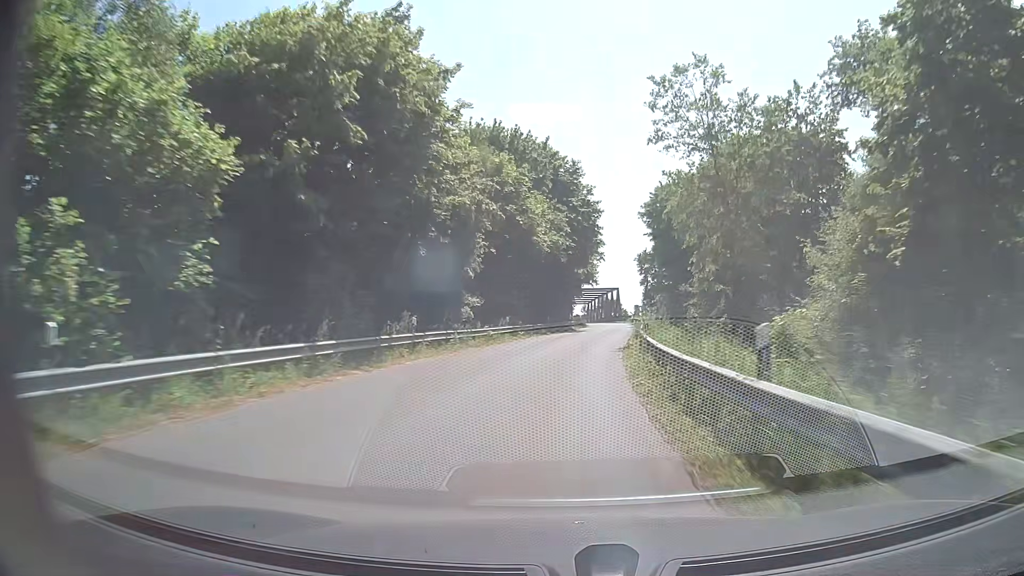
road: unclassified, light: Day
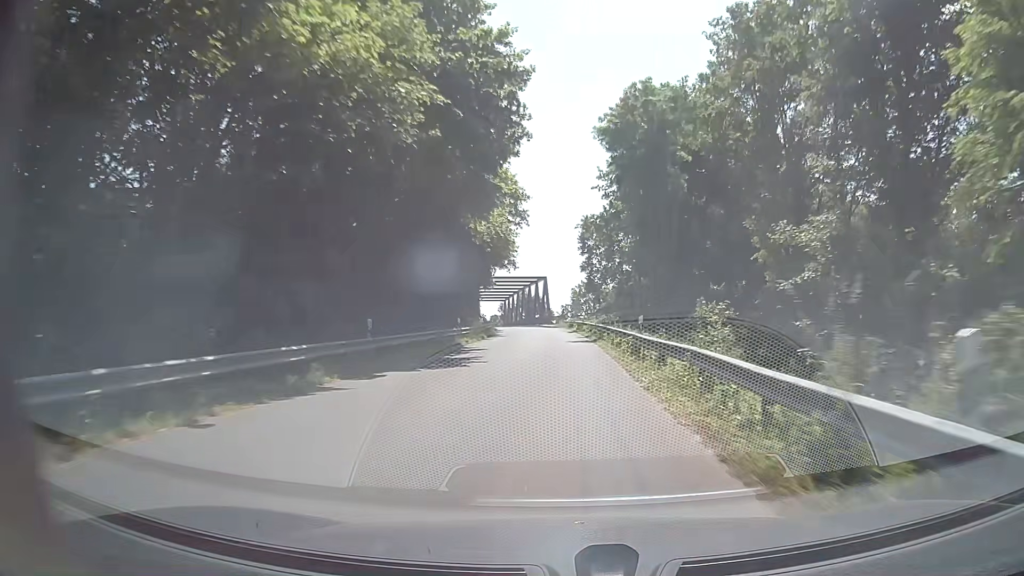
(+2.1, +35.2) m; +7°
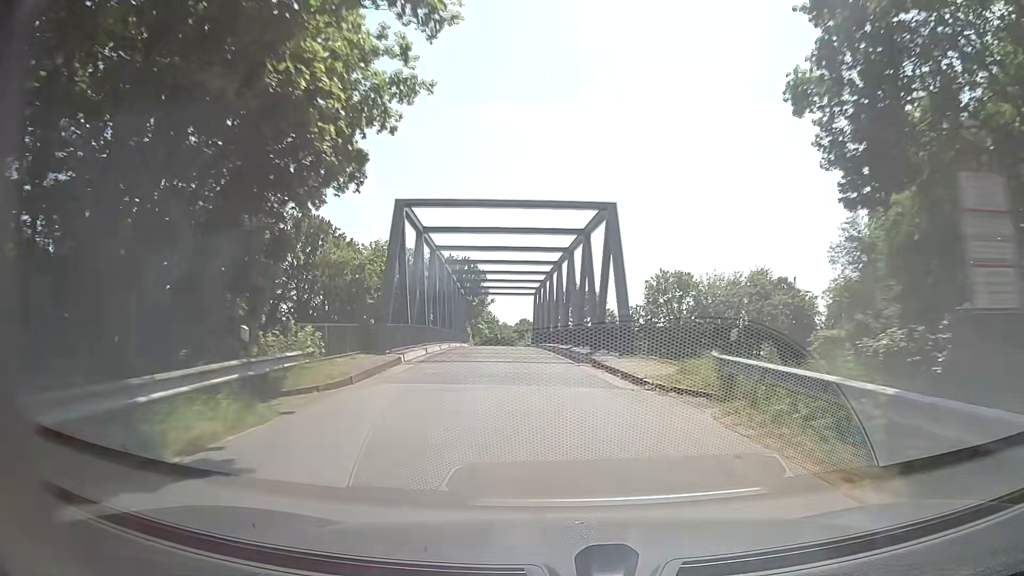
(-0.8, +56.5) m; -4°
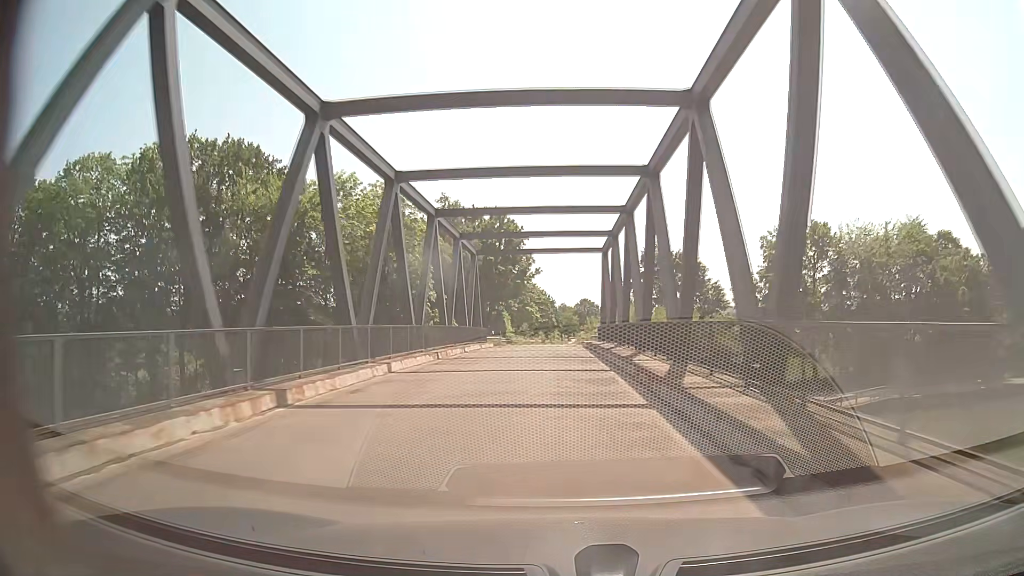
(-1.7, +34.3) m; -5°
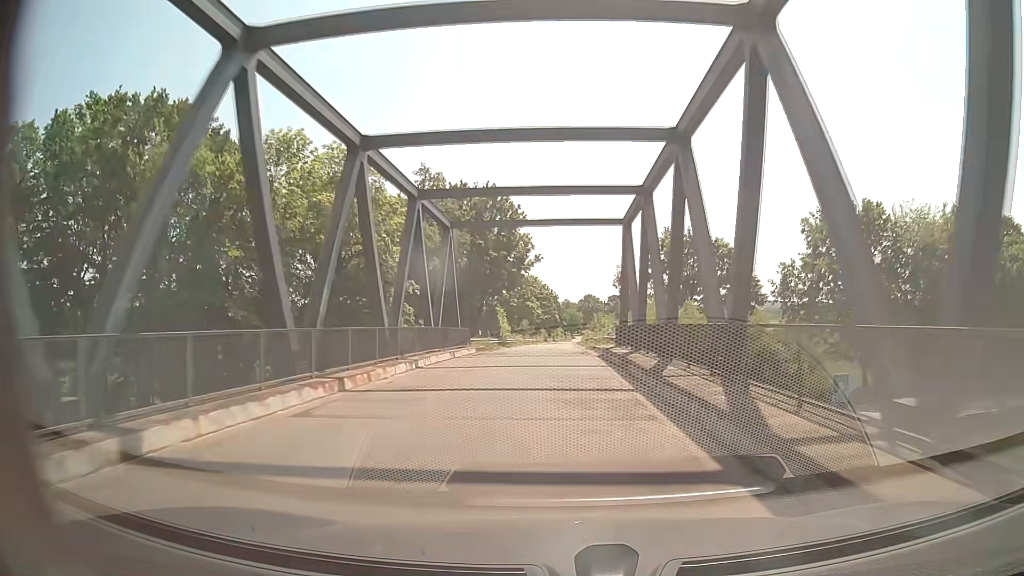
(-0.1, +11.7) m; 0°
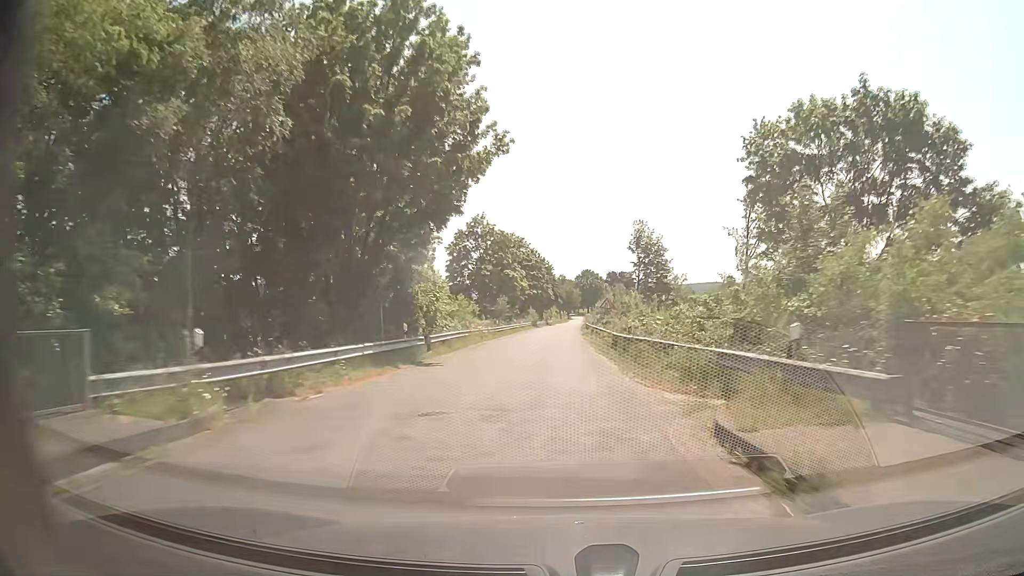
(+0.1, +35.5) m; +1°
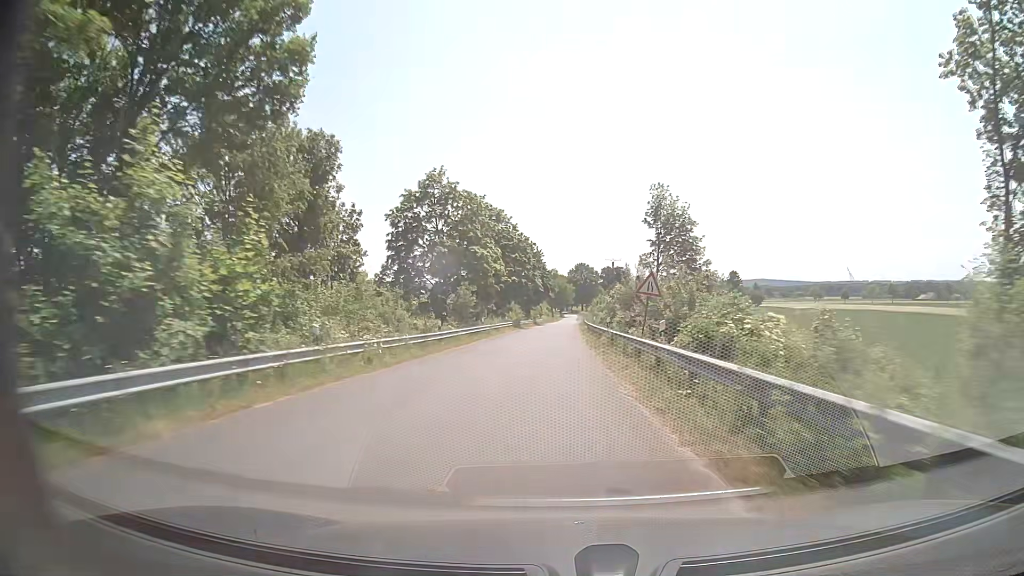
(0.0, +23.9) m; 0°
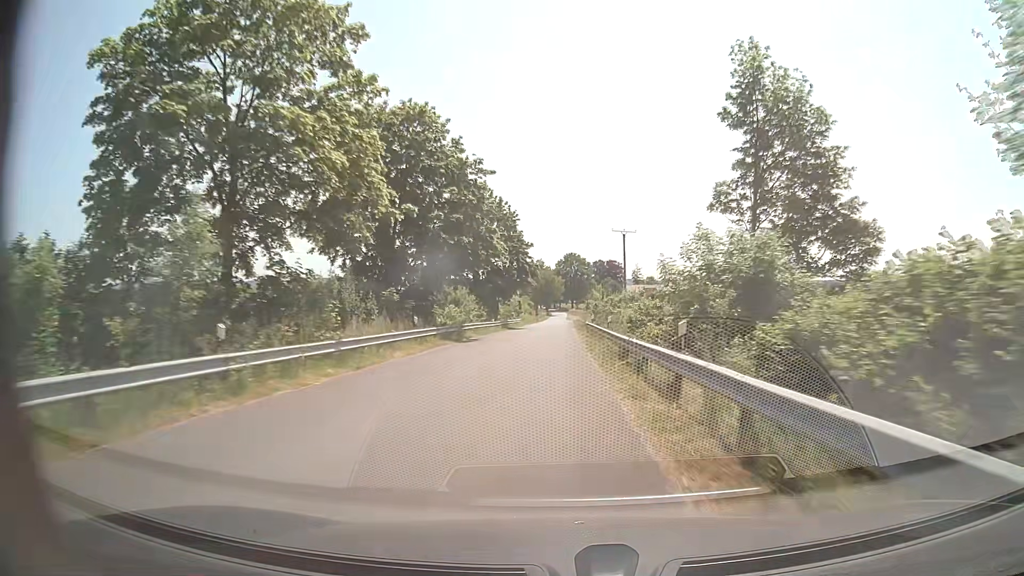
(+0.3, +36.5) m; +1°
(0, +10) (0, +20) (0, +30) (0, +40) (0, +50) (0, +60) (0, +70) (+1, +80) (+1, +90) (+1, +100) m
